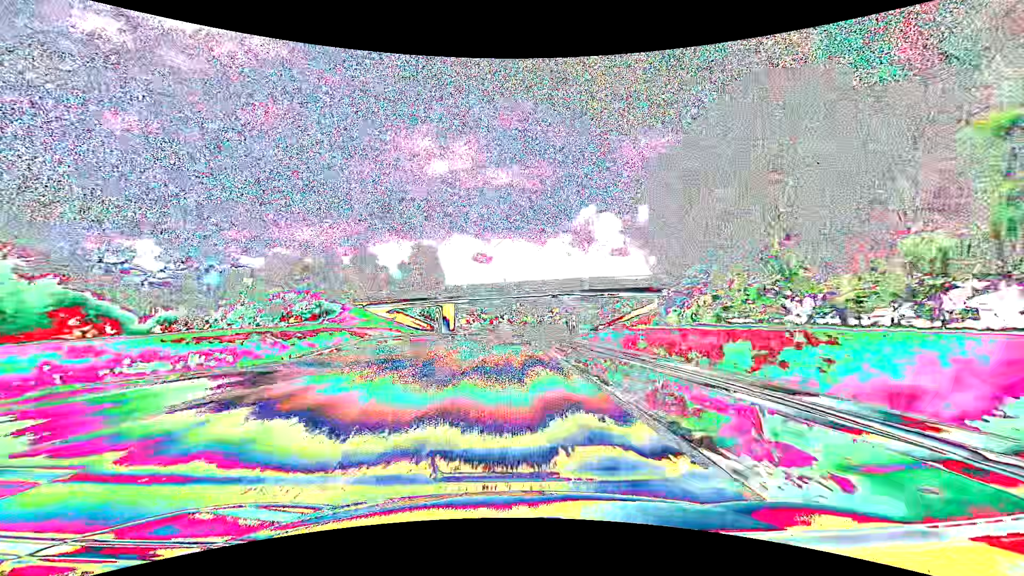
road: primary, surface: asphalt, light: Day
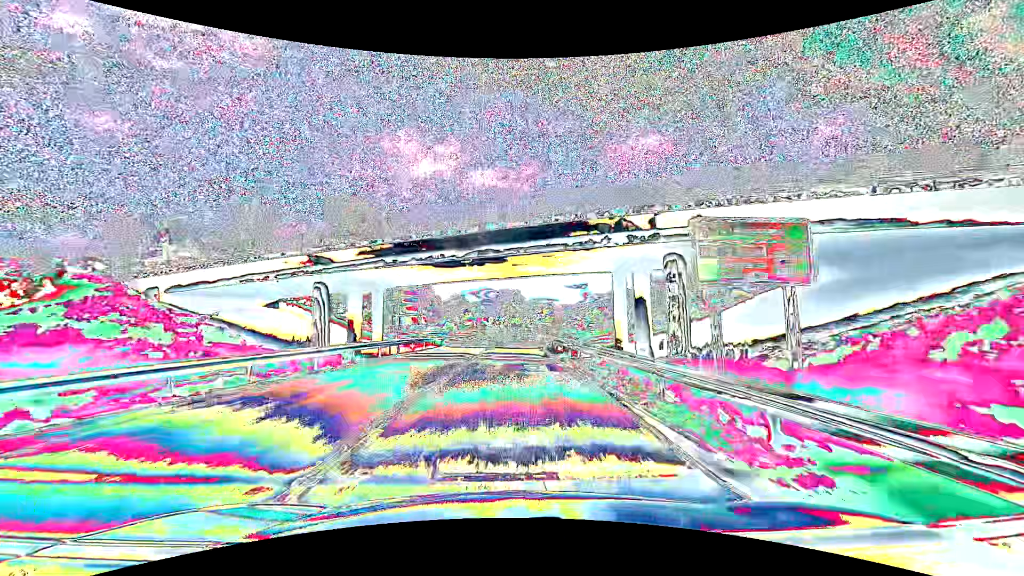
(+0.5, +40.7) m; +2°
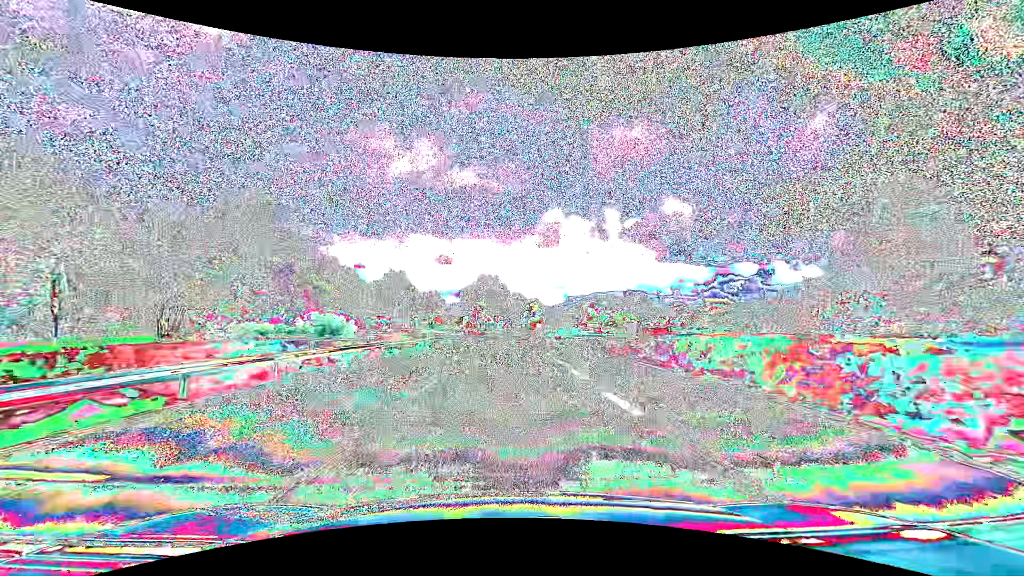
(+2.0, +67.7) m; +2°
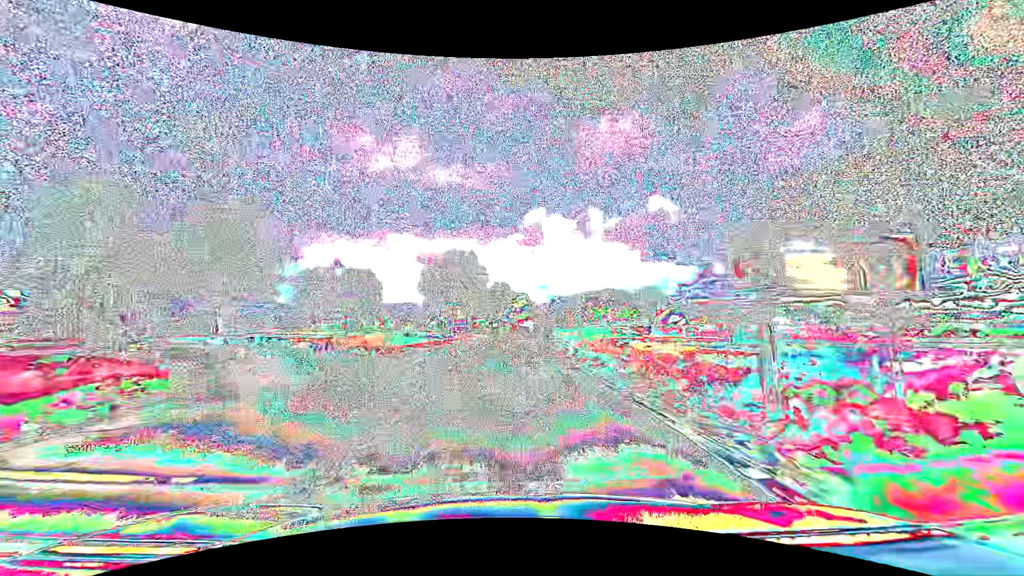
(+0.9, +55.2) m; +2°
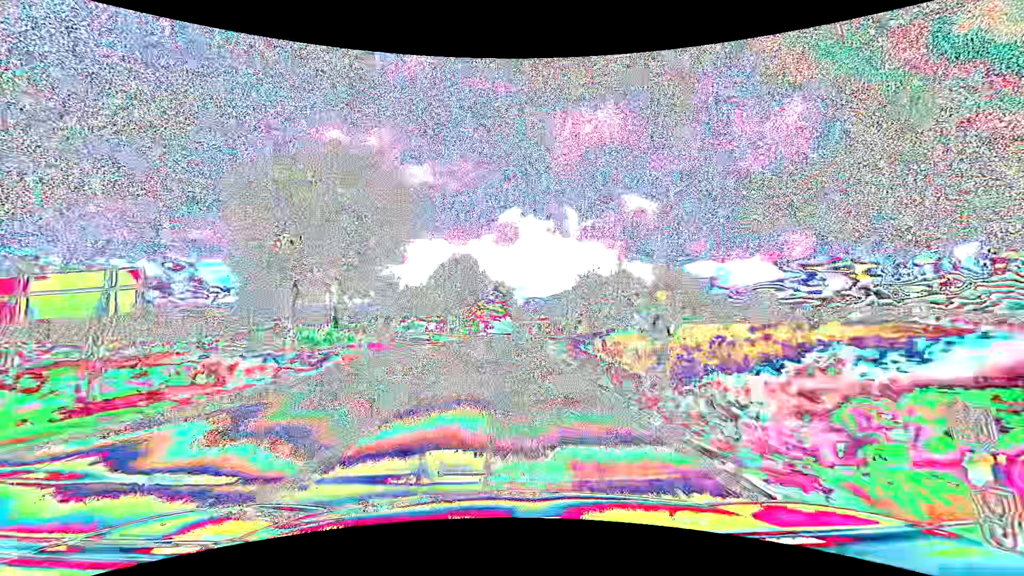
(+1.9, +70.2) m; +3°
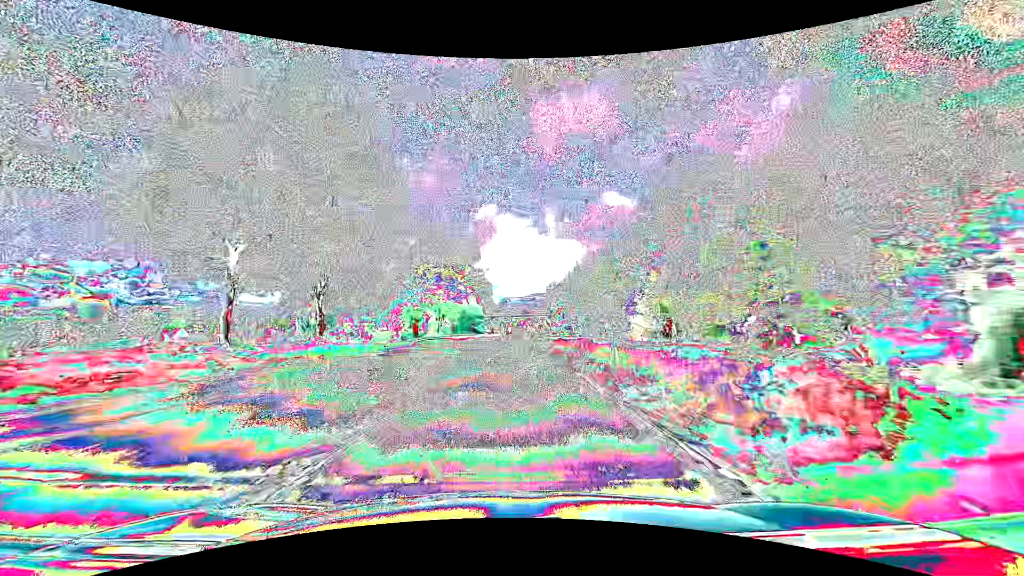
(+1.8, +74.2) m; +3°
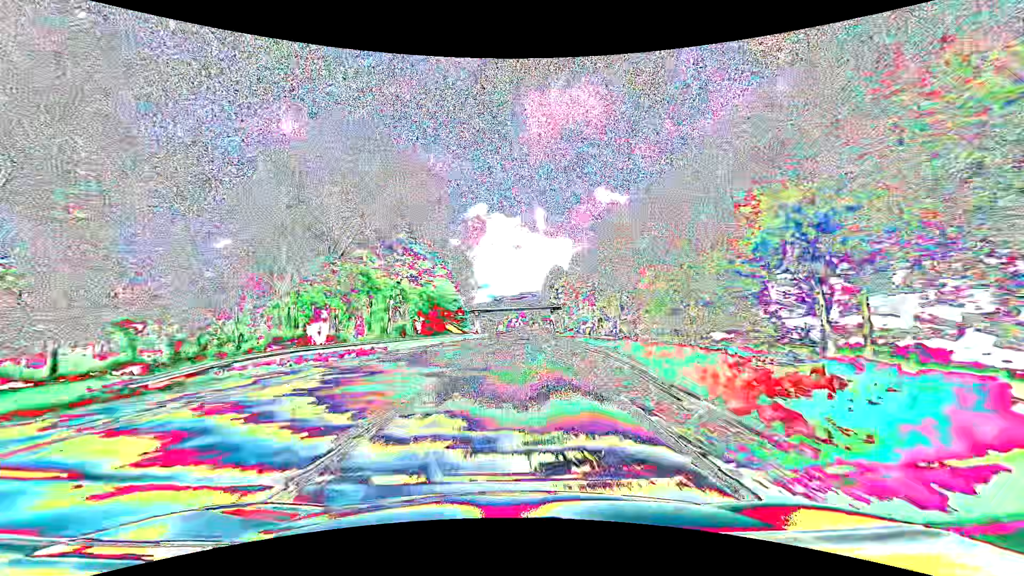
(+0.3, +30.7) m; +1°
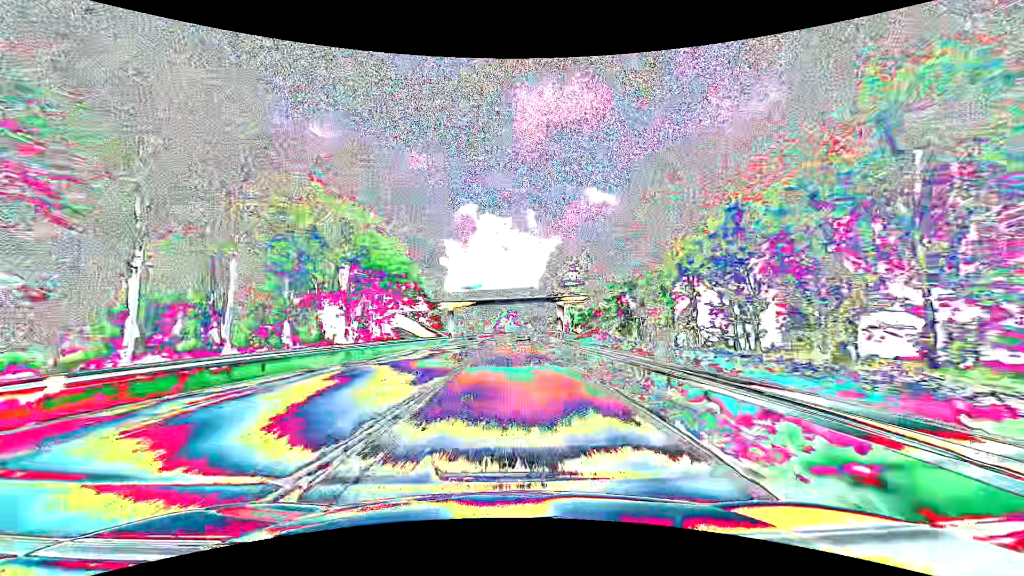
(+0.4, +31.0) m; +1°
(0, +10) (0, +20) (0, +30) (+1, +40) (+1, +50) (+1, +60) (+2, +70) (+2, +80) (+3, +90) (+4, +100) m
